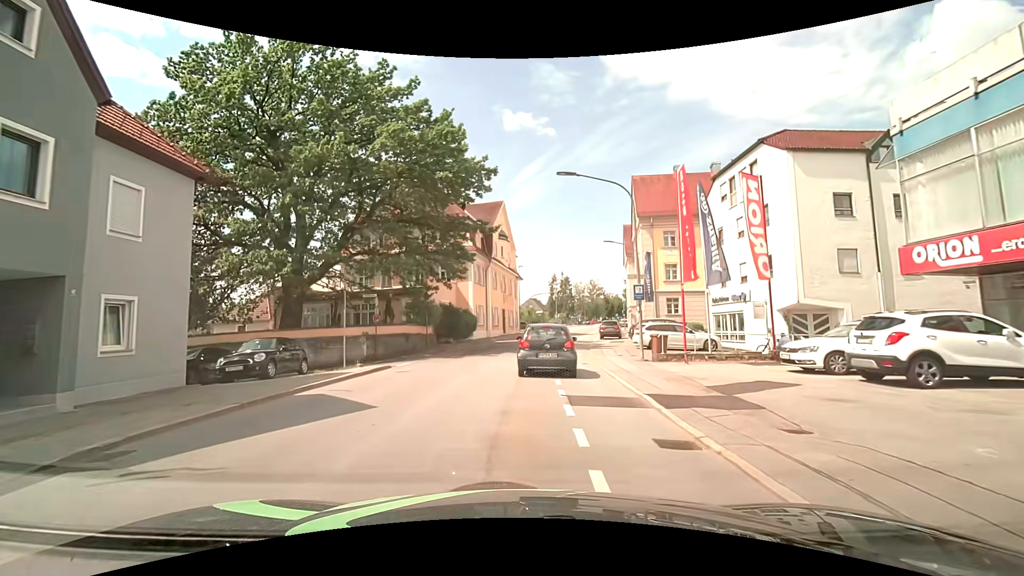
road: tertiary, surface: asphalt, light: Day
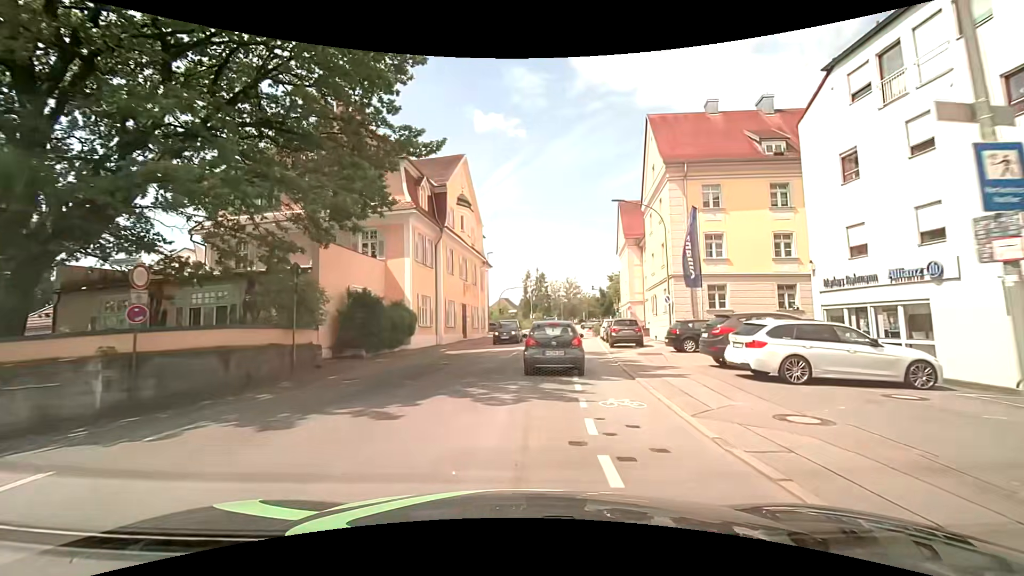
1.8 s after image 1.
(+0.2, +15.7) m; +3°
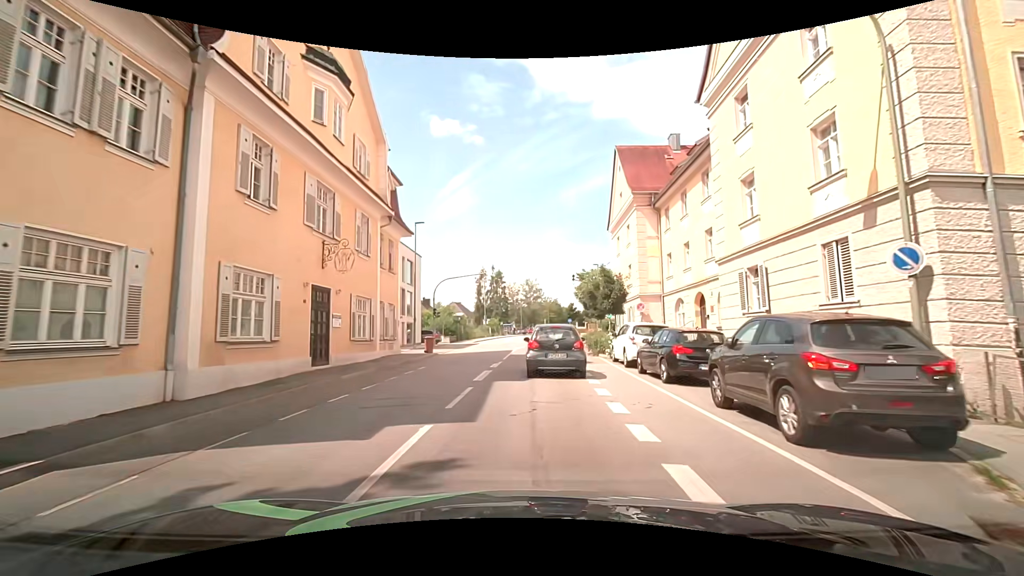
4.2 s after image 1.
(+0.9, +21.3) m; +5°
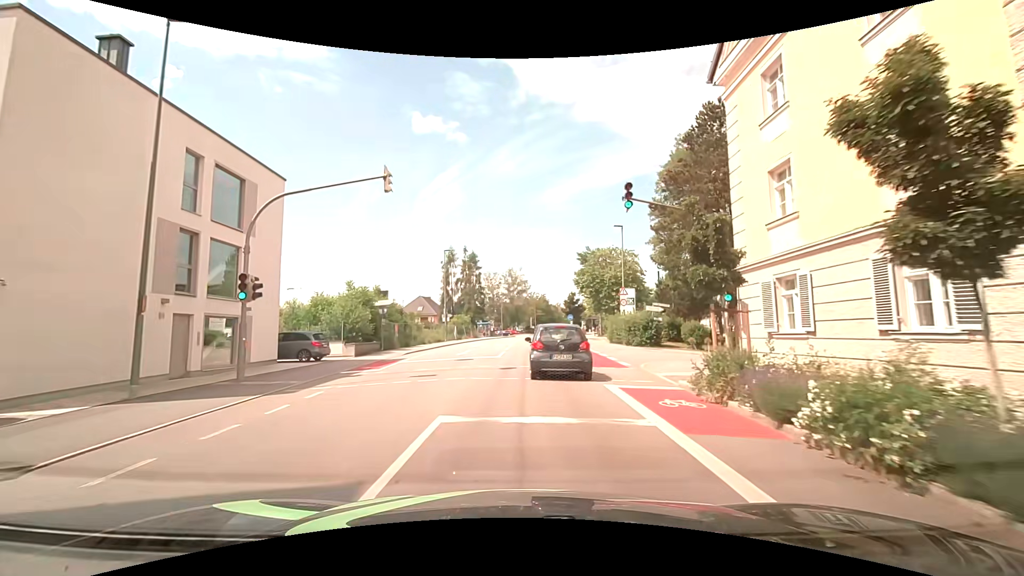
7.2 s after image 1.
(+0.7, +27.2) m; +2°
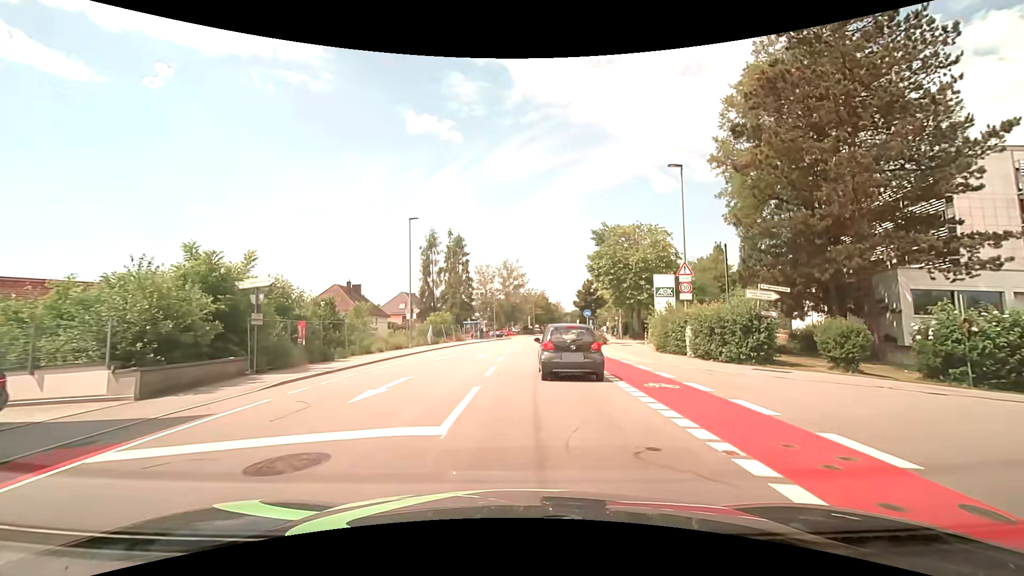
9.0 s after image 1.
(0.0, +16.5) m; 0°
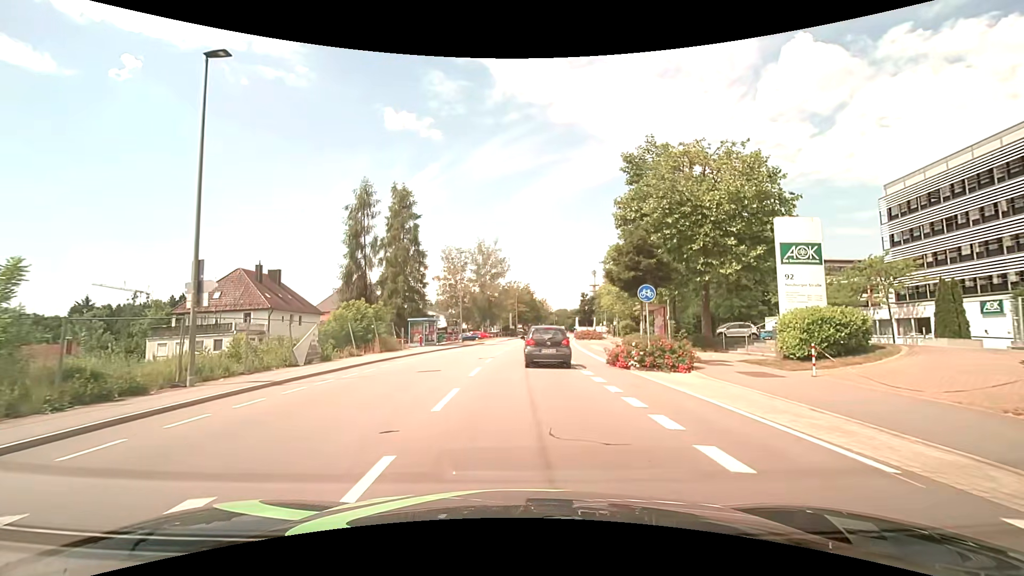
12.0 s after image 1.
(+0.6, +23.8) m; +2°
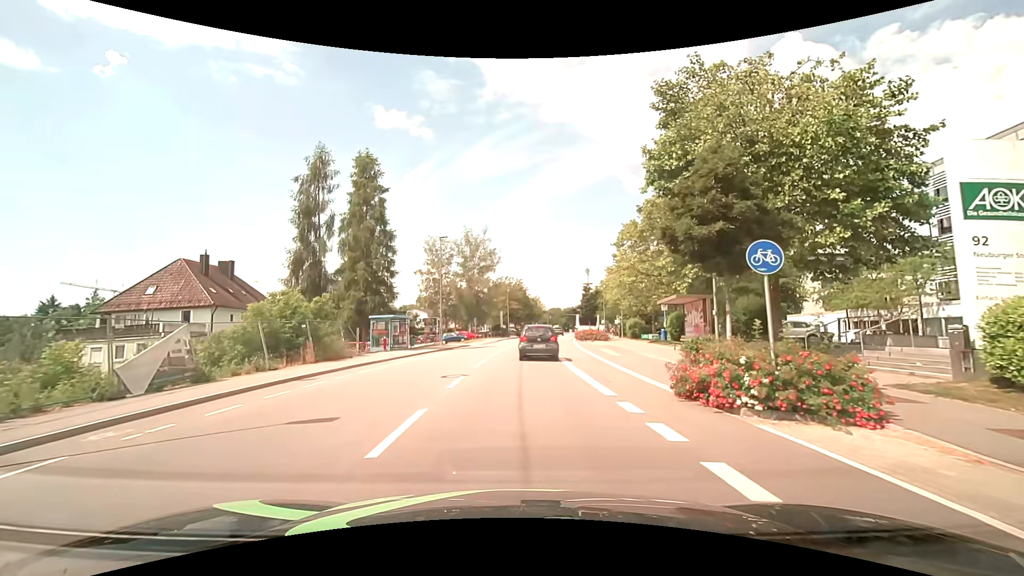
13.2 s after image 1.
(+0.1, +9.0) m; +1°
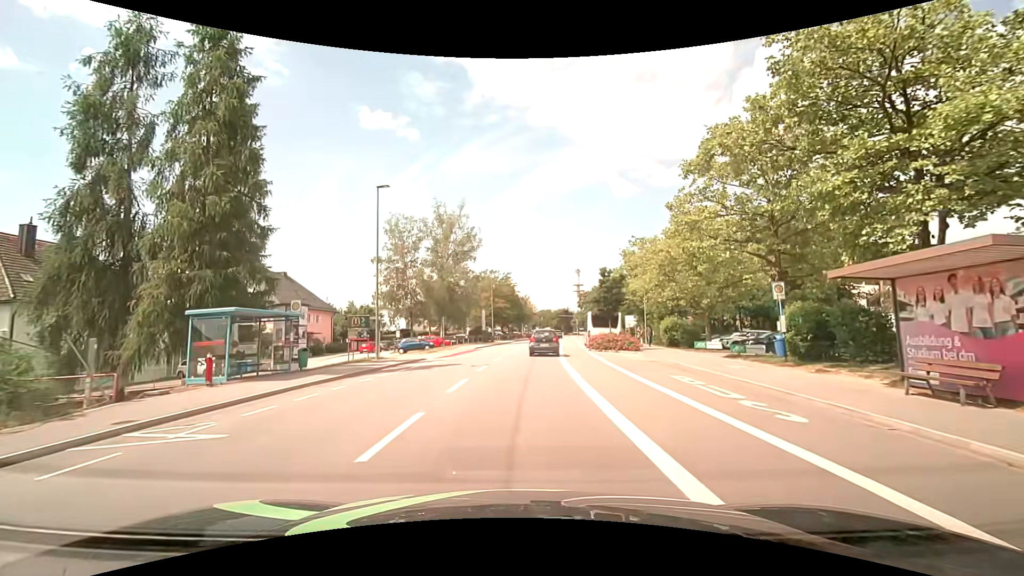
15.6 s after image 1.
(+0.1, +17.7) m; +1°
(0, +10) (0, +20) (+1, +30) (+2, +40) (+2, +50) (+3, +60) (+4, +70) (+5, +80) (+6, +90) (+7, +100) m
